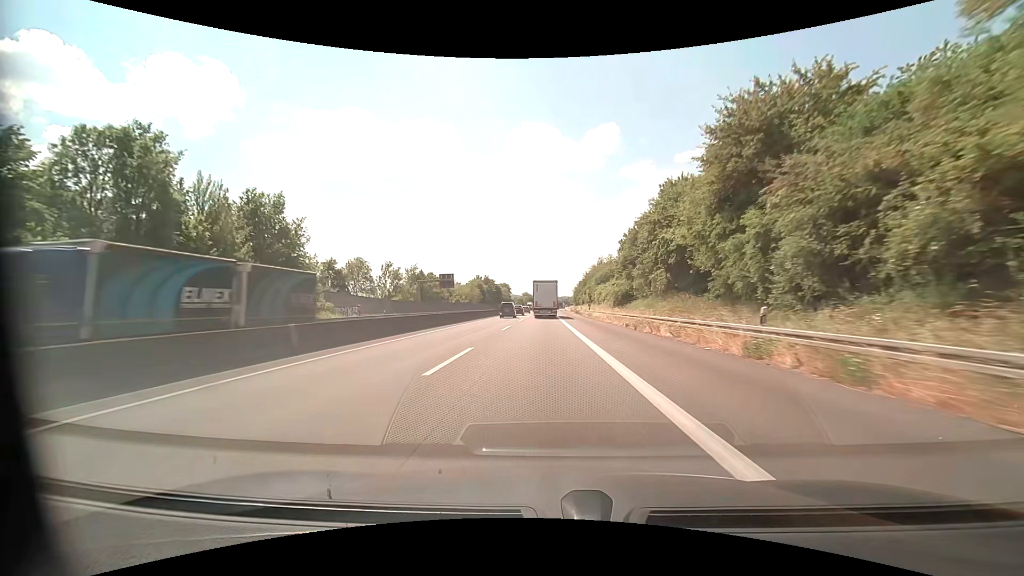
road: motorway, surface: asphalt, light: Day
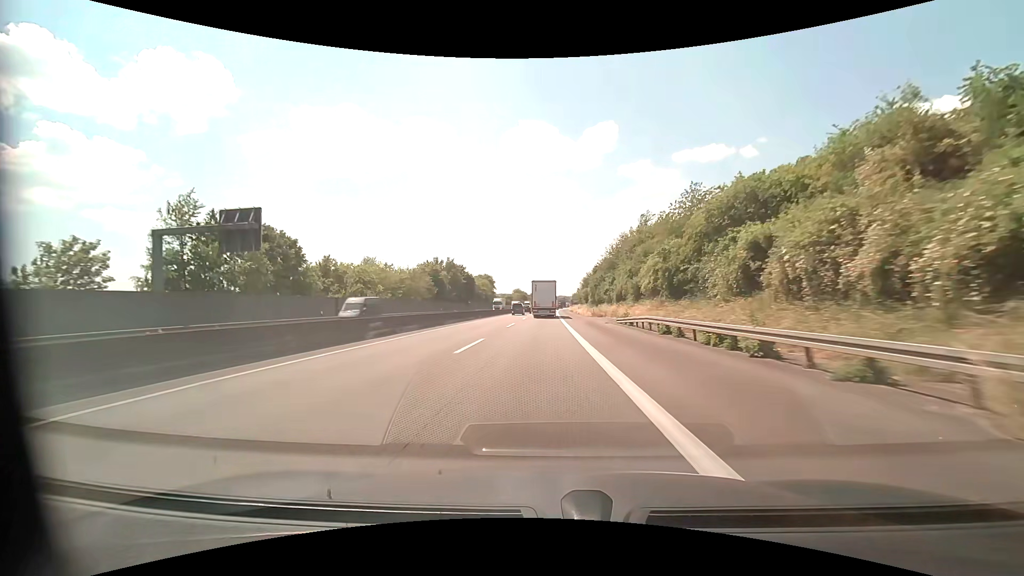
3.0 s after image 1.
(+0.3, +67.2) m; 0°
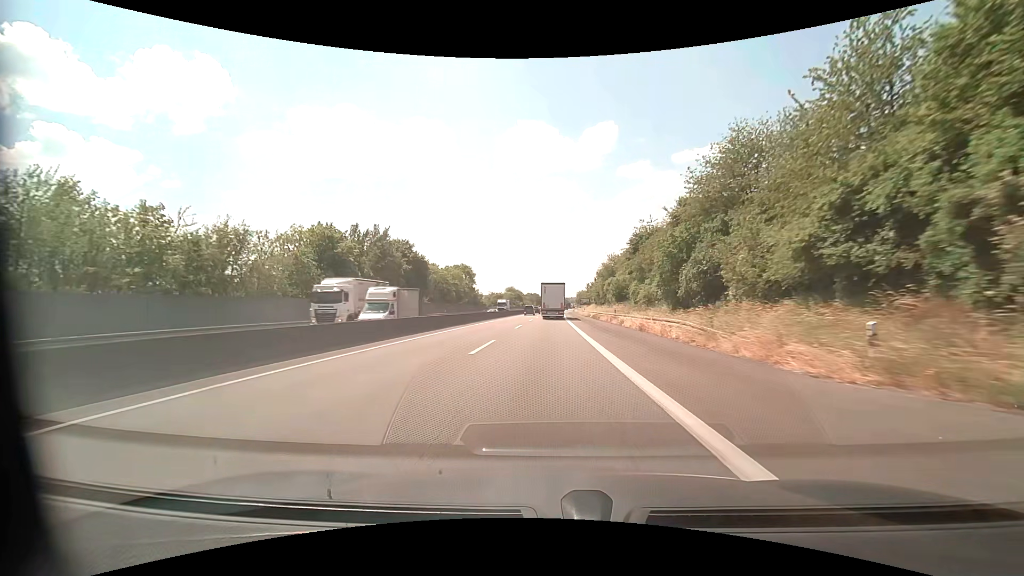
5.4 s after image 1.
(+0.1, +53.7) m; 0°
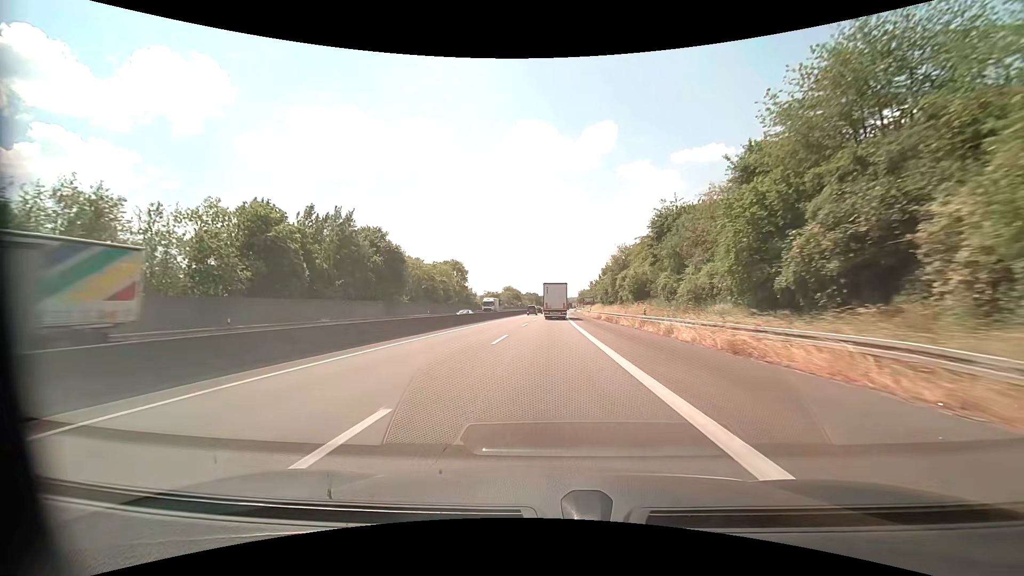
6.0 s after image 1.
(0.0, +13.9) m; 0°
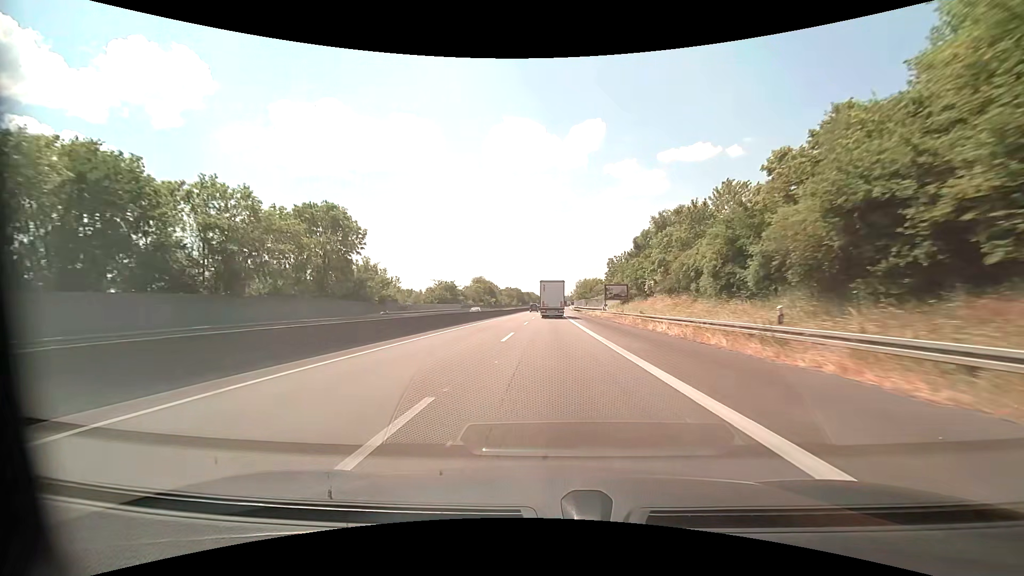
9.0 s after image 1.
(+0.8, +71.0) m; +2°
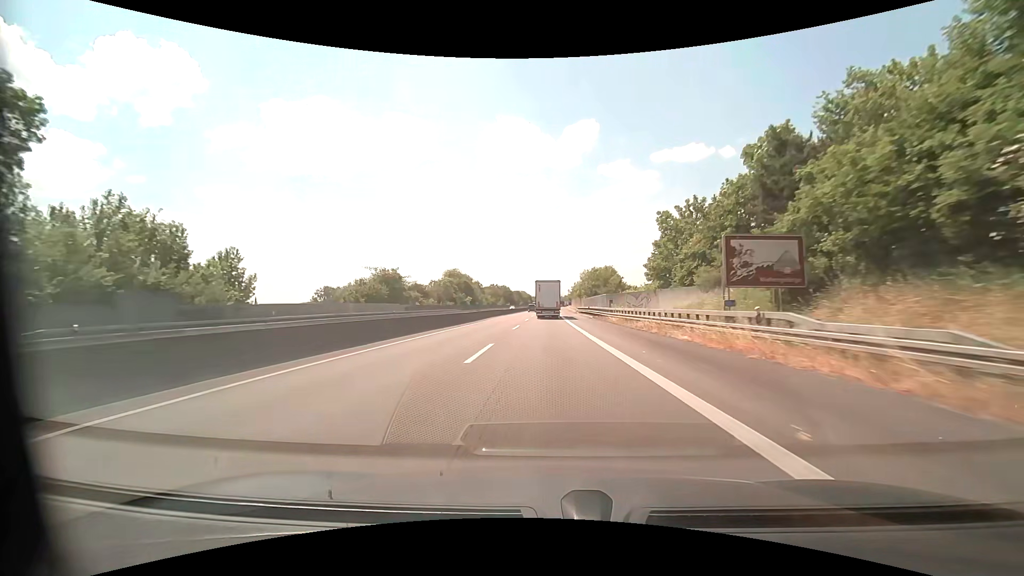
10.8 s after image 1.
(+0.3, +43.3) m; +1°
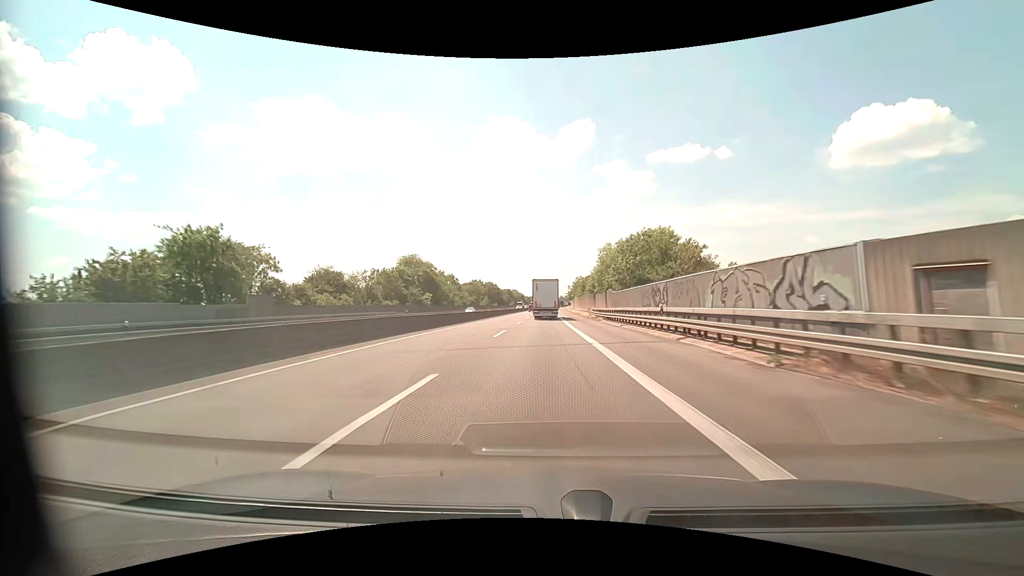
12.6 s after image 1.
(+0.2, +44.1) m; +1°
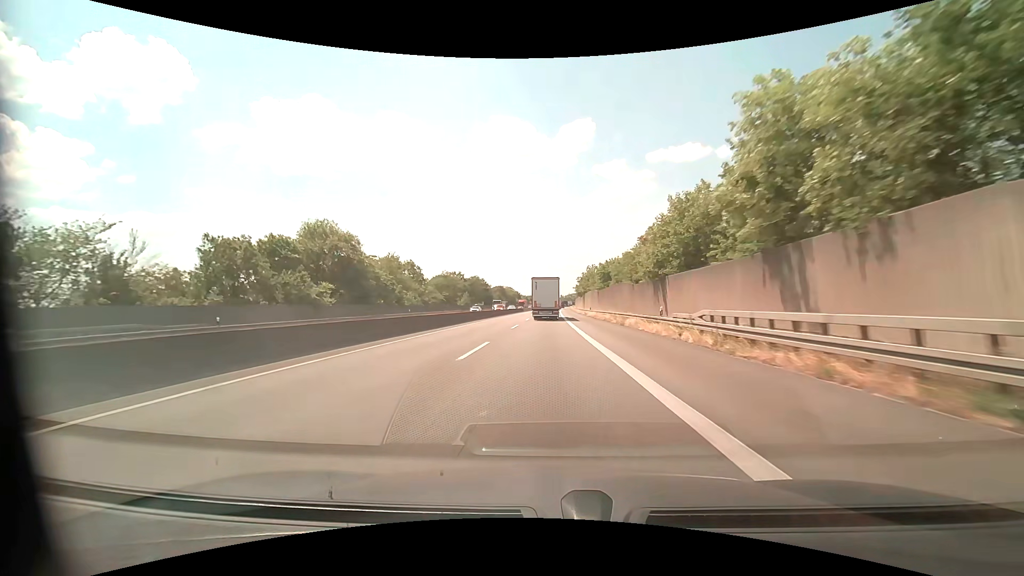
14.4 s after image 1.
(+0.1, +44.7) m; 0°
(0, +10) (0, +20) (0, +30) (0, +40) (0, +50) (0, +60) (0, +70) (0, +80) (0, +90) (0, +100) m
